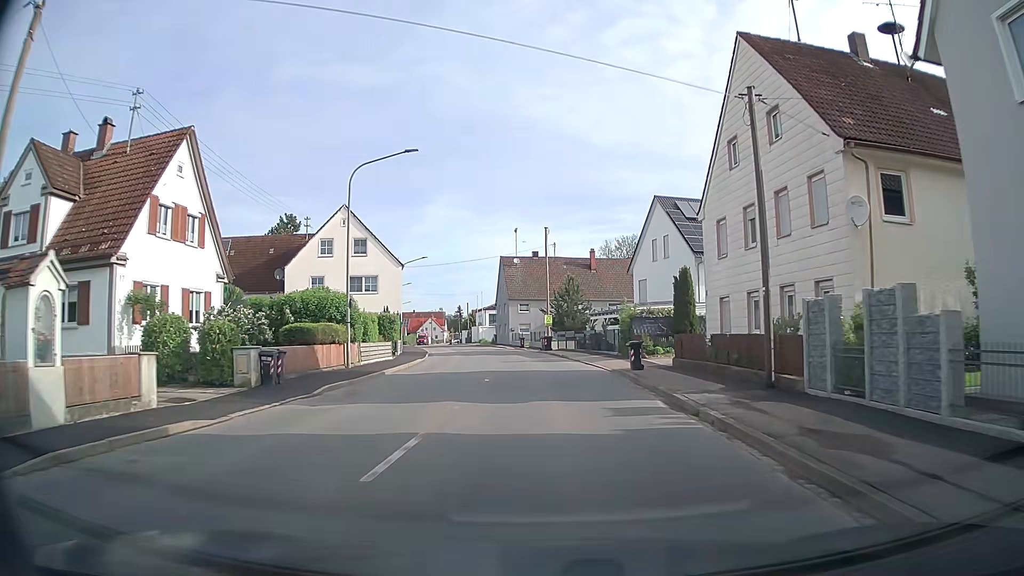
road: tertiary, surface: asphalt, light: Day
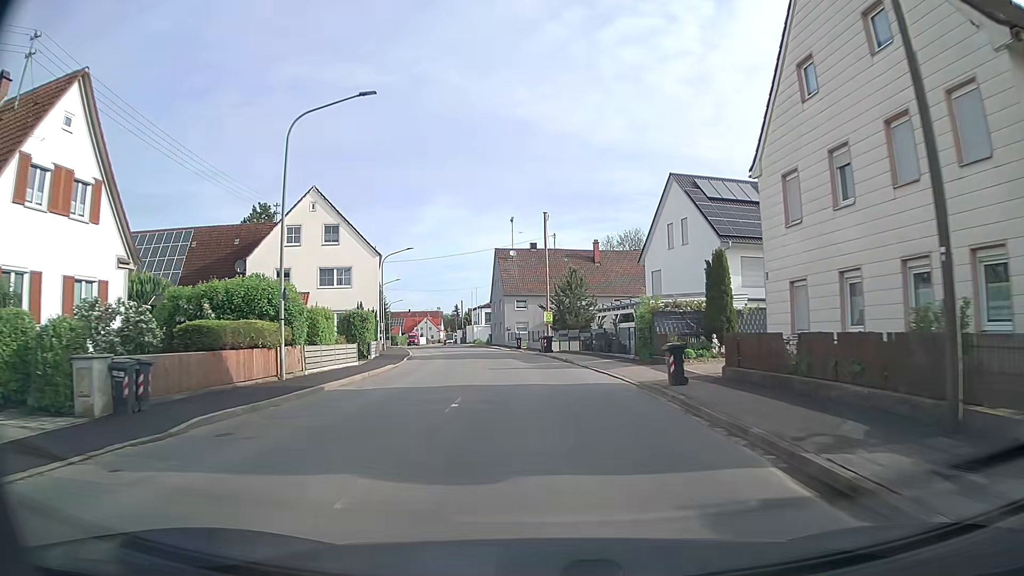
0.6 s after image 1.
(0.0, +6.9) m; 0°
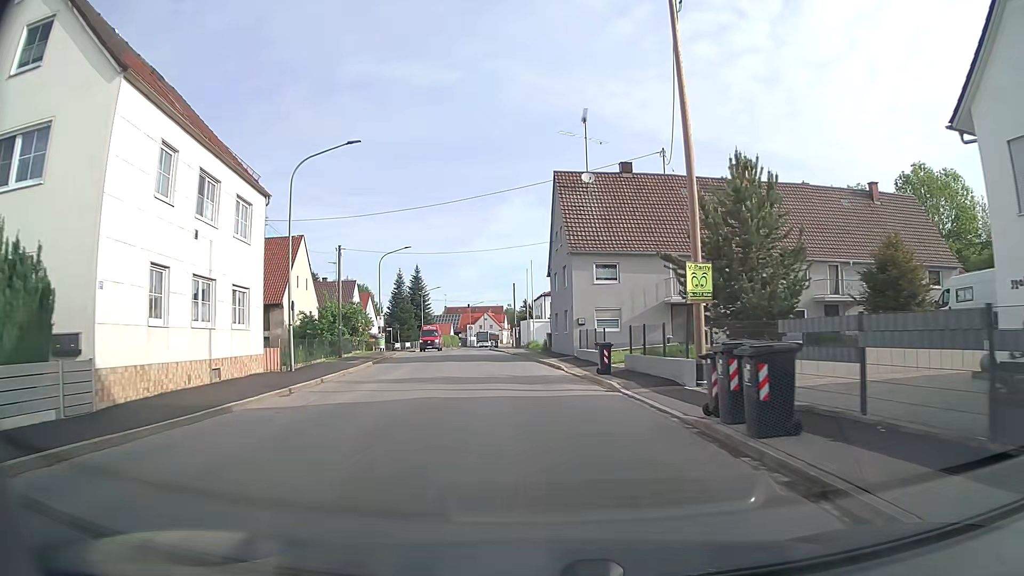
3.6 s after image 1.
(-1.0, +34.1) m; -6°
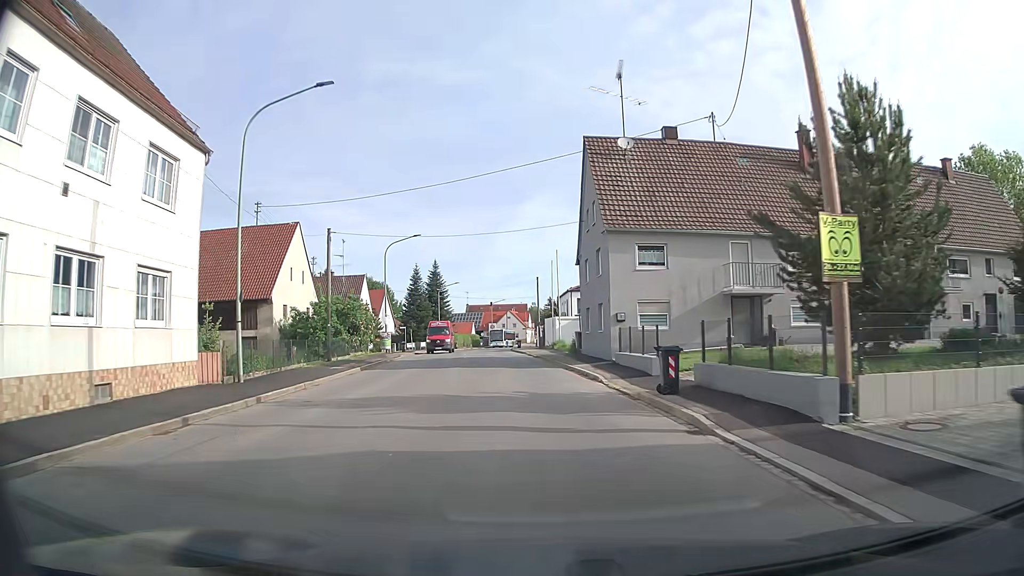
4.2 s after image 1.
(-0.1, +6.7) m; -2°
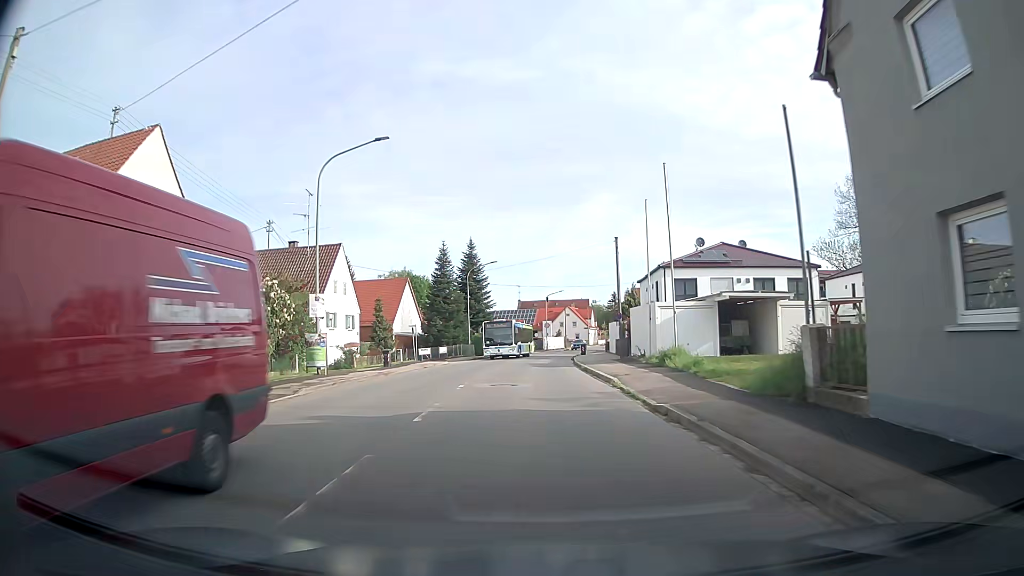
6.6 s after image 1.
(-1.3, +26.5) m; -5°
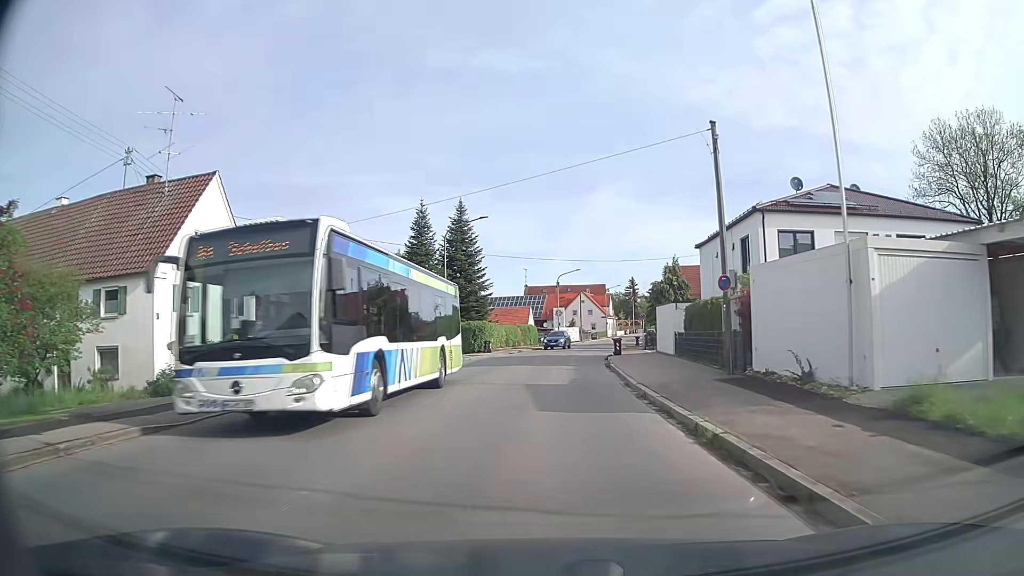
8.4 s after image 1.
(-0.2, +20.1) m; -1°
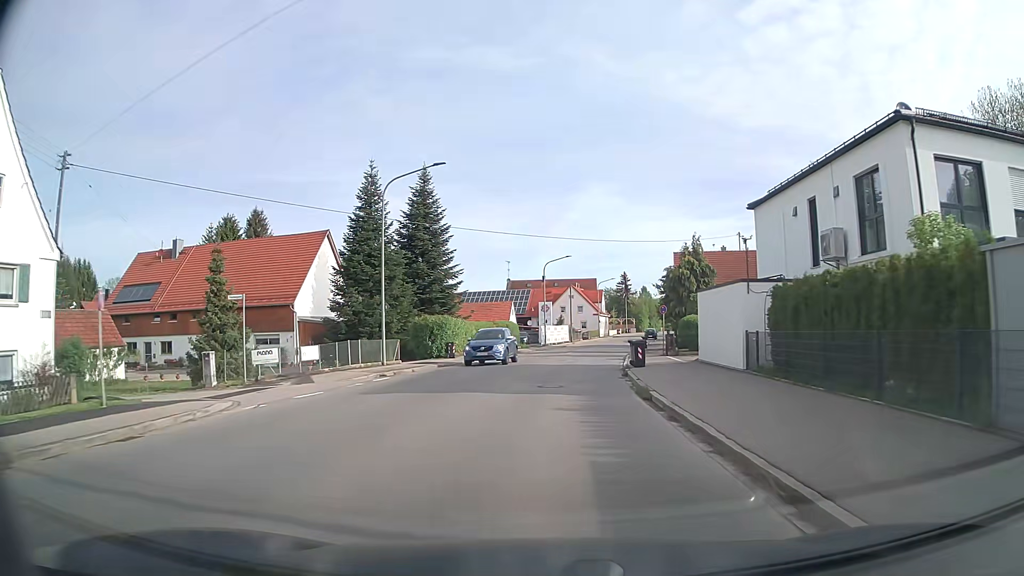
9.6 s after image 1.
(+0.2, +13.5) m; +1°
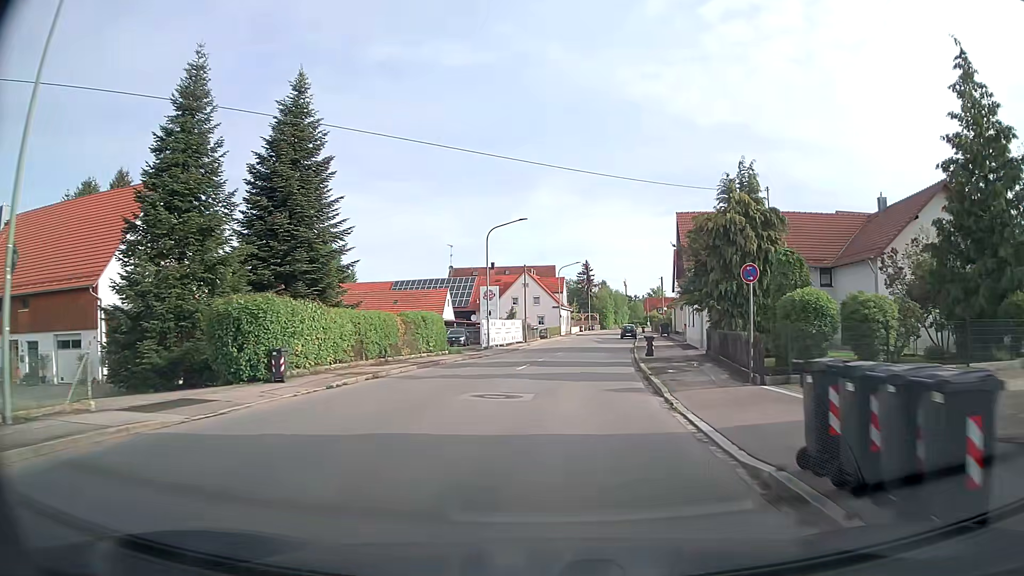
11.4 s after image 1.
(+0.6, +20.5) m; +3°
(0, +10) (+1, +20) (+2, +30) (+3, +40) (+4, +50) (+5, +60) (+6, +70) (+8, +79) (+10, +89) (+13, +99) m
